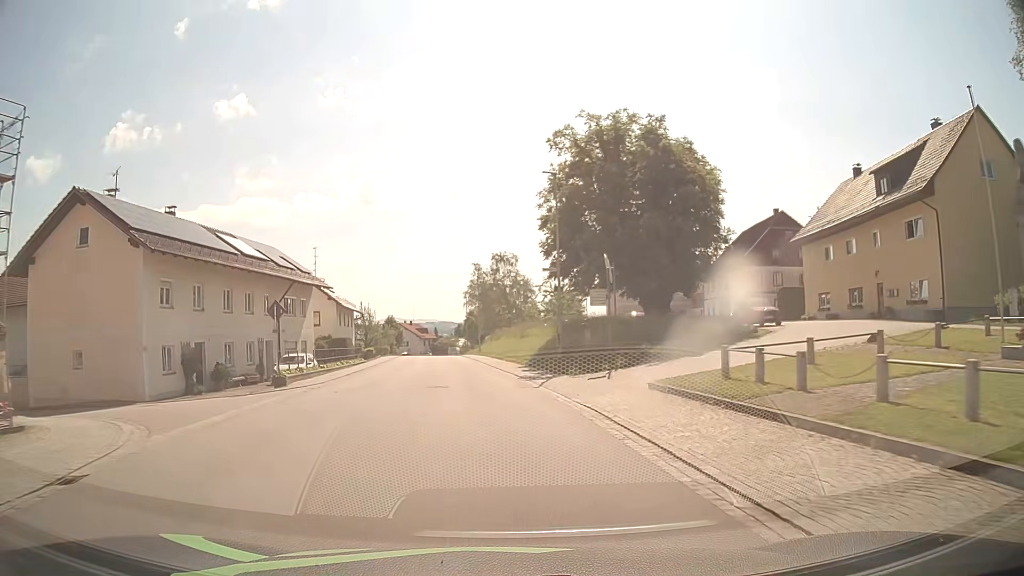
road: secondary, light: Day
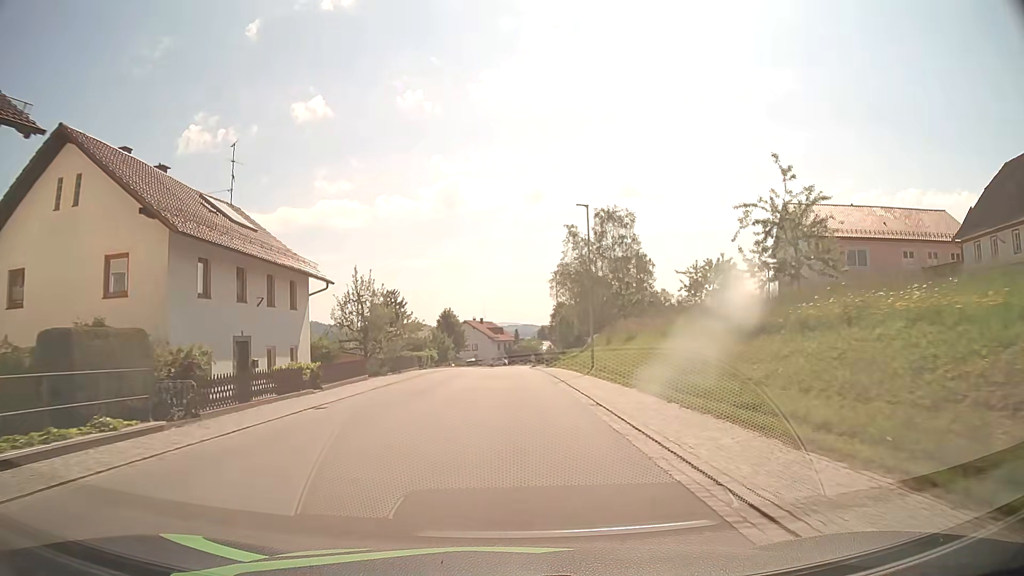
(-3.0, +37.7) m; -7°
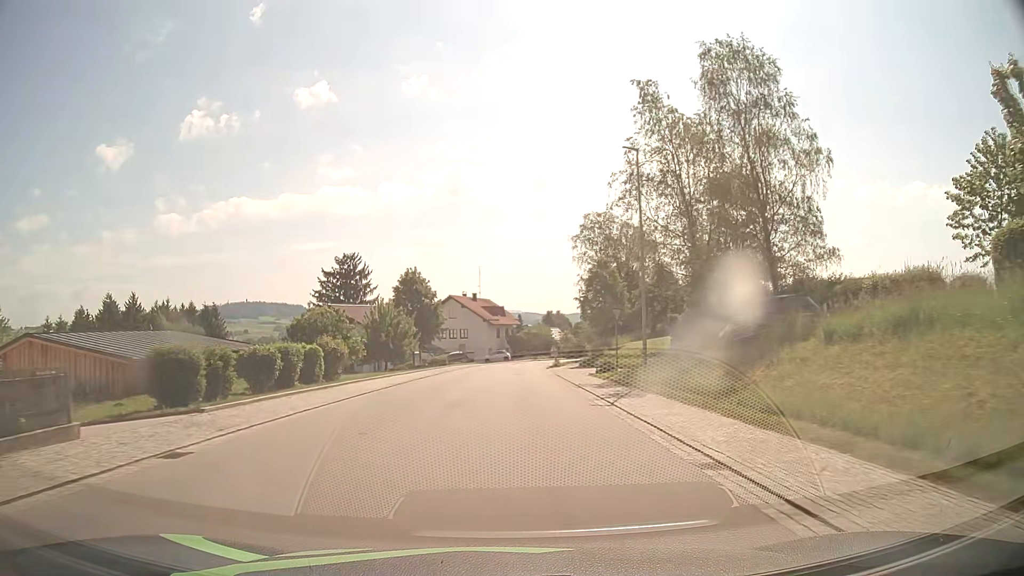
(-0.6, +38.2) m; -1°
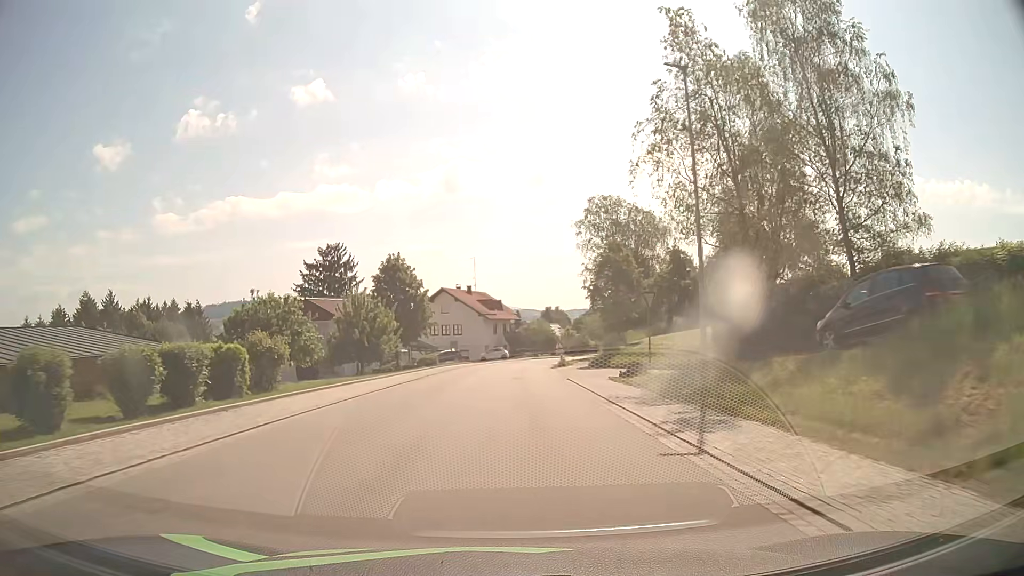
(0.0, +7.7) m; 0°
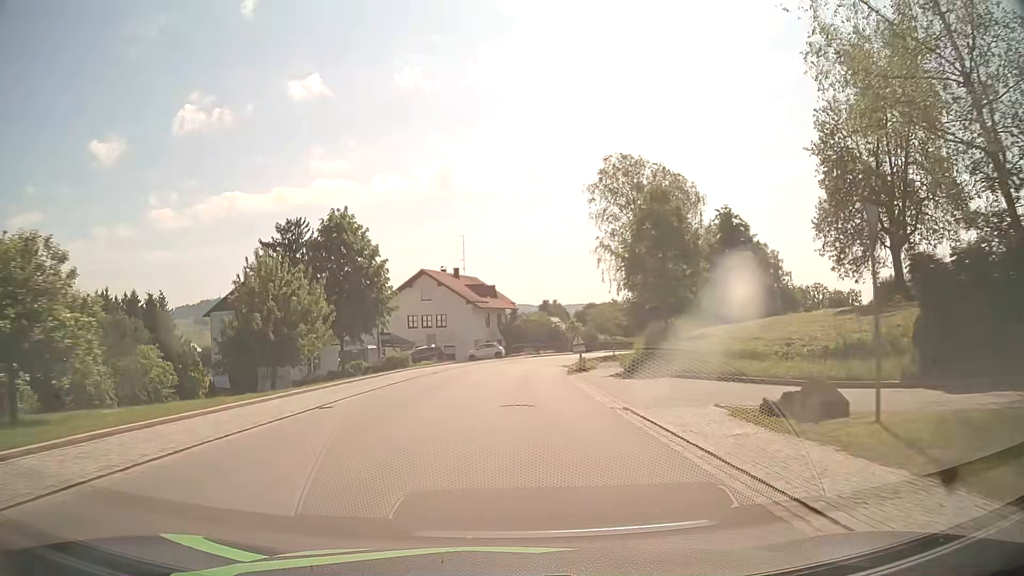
(+0.1, +15.5) m; 0°
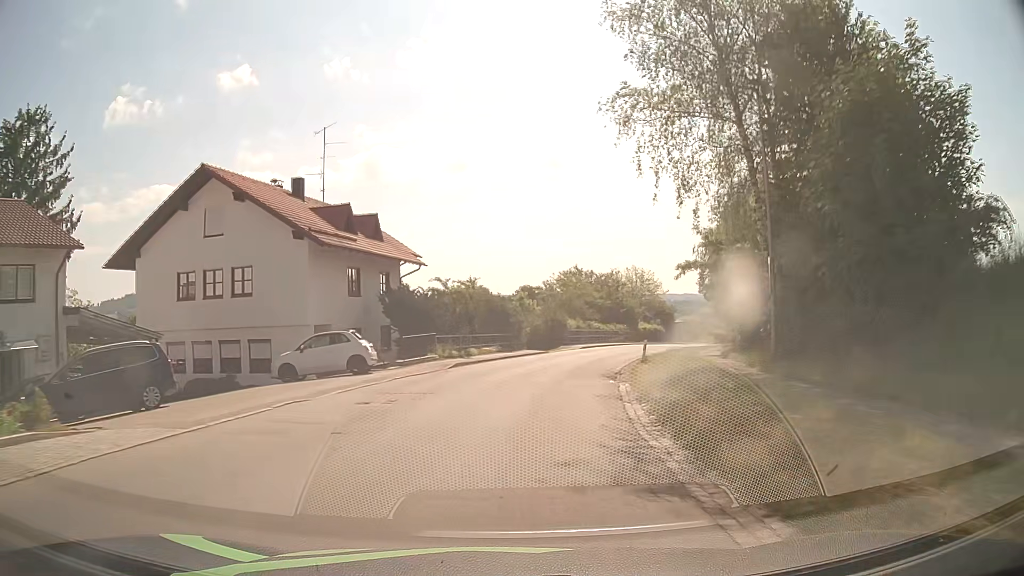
(+1.3, +38.6) m; +7°
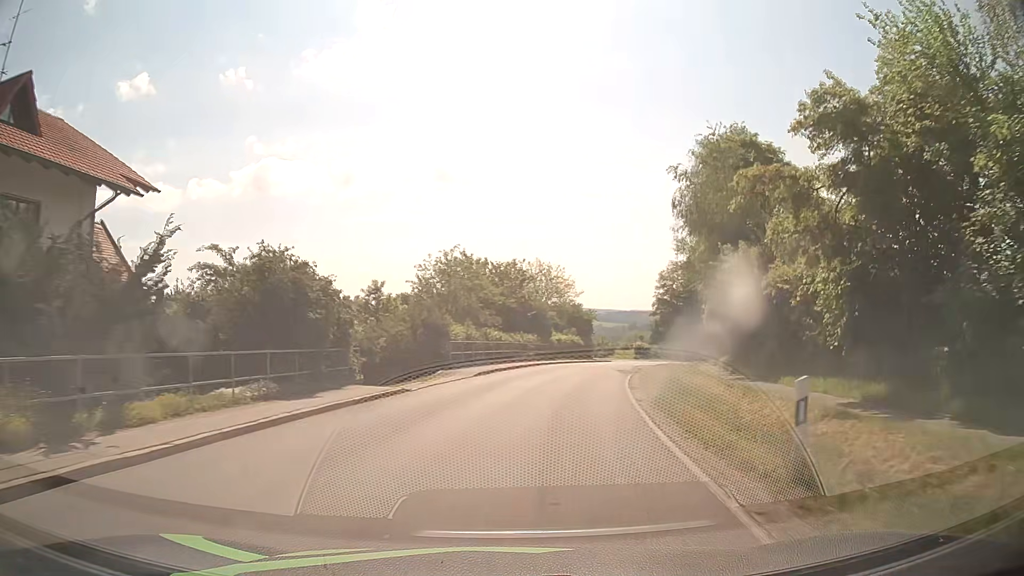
(+1.6, +22.8) m; +9°
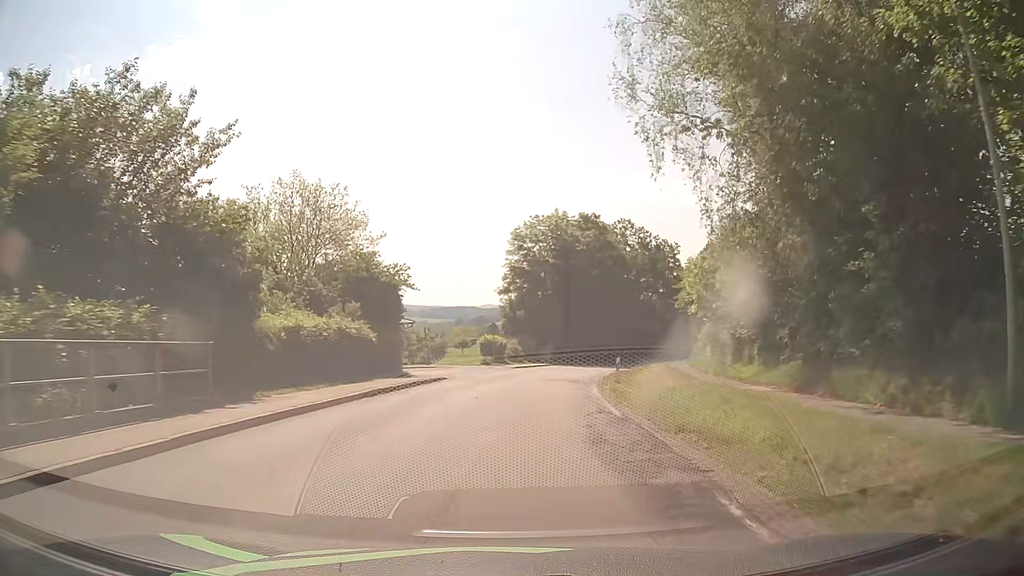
(+5.5, +37.5) m; +15°
(0, +10) (+1, +20) (+2, +30) (+4, +40) (+6, +49) (+9, +59) (+13, +68) (+17, +77) (+22, +86) (+27, +94) m
